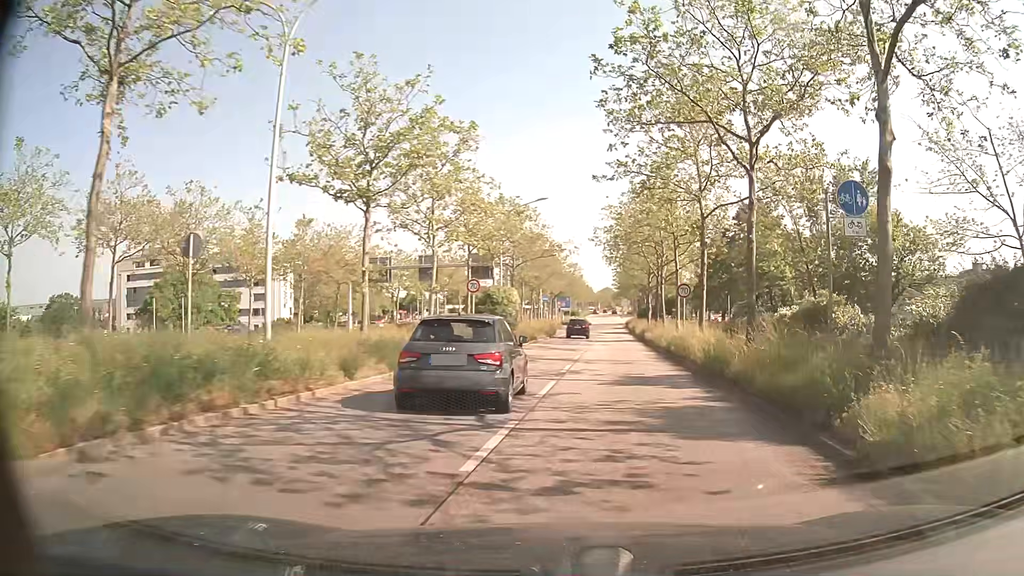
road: primary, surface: asphalt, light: Day
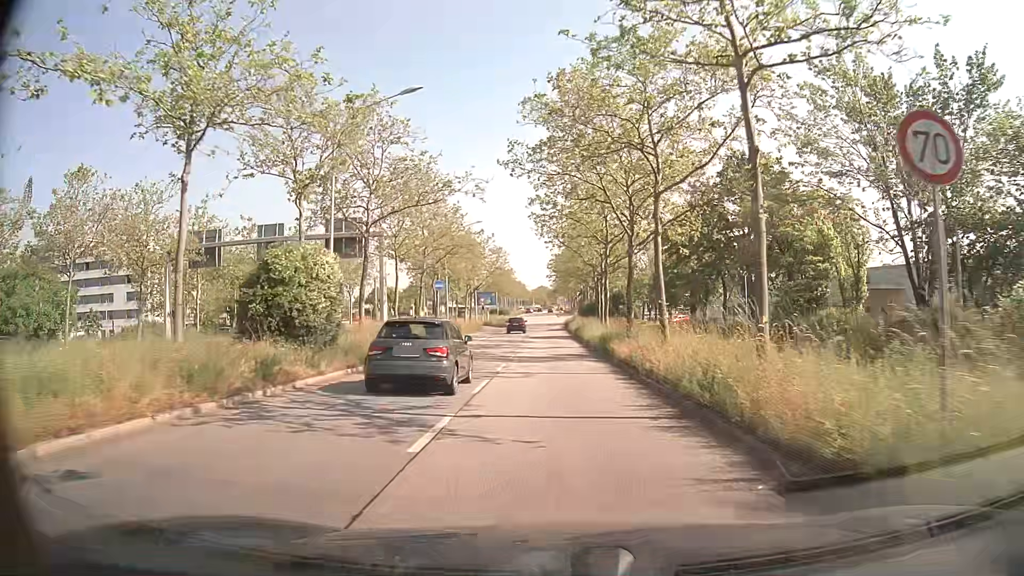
(+2.1, +23.2) m; +6°
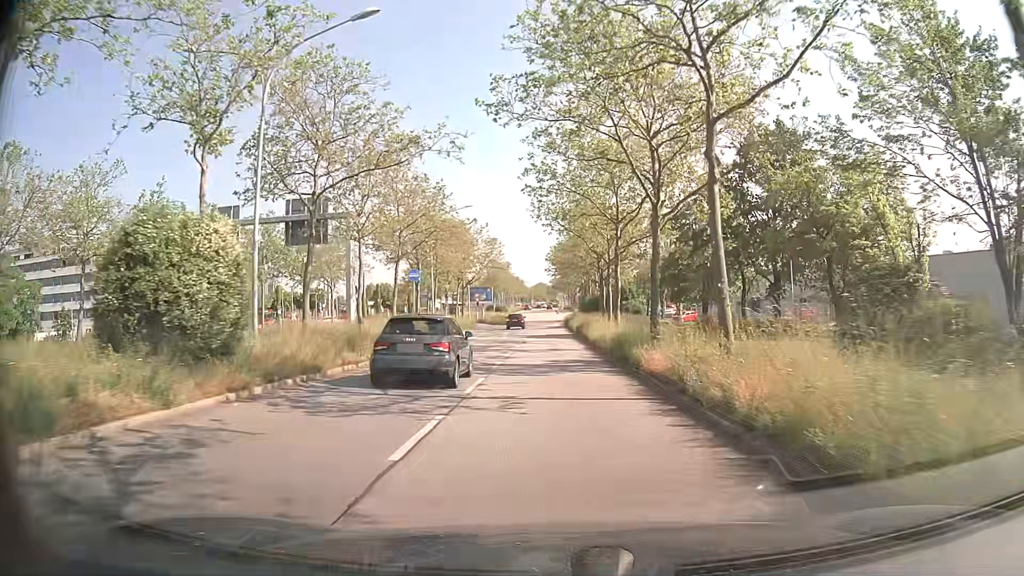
(0.0, +6.6) m; 0°
(0, +10) (0, +20) (0, +30) (0, +40) (0, +50) (-1, +60) (-1, +70) (-1, +80) (-1, +90) (-1, +100) m
